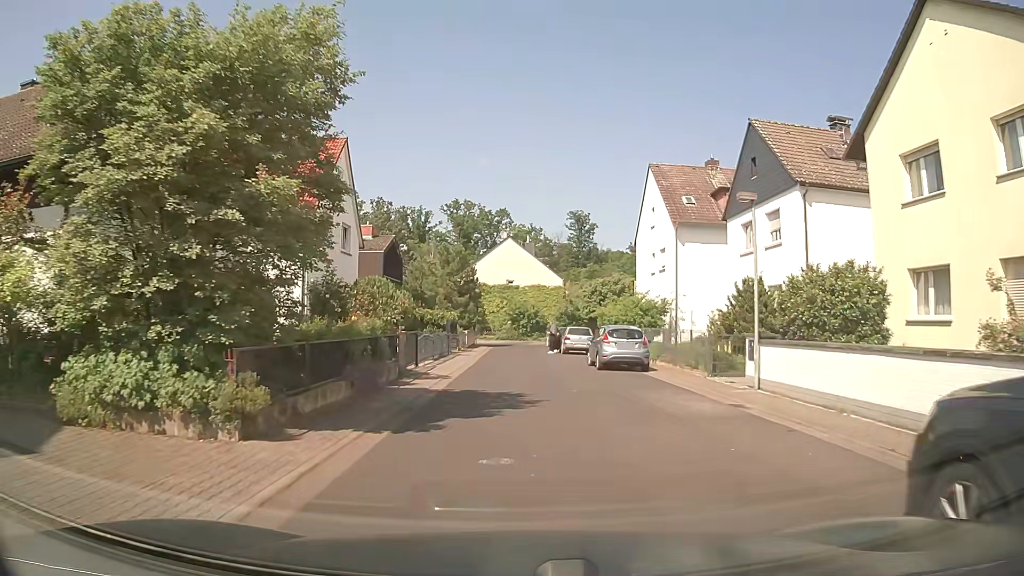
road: residential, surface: asphalt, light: Day
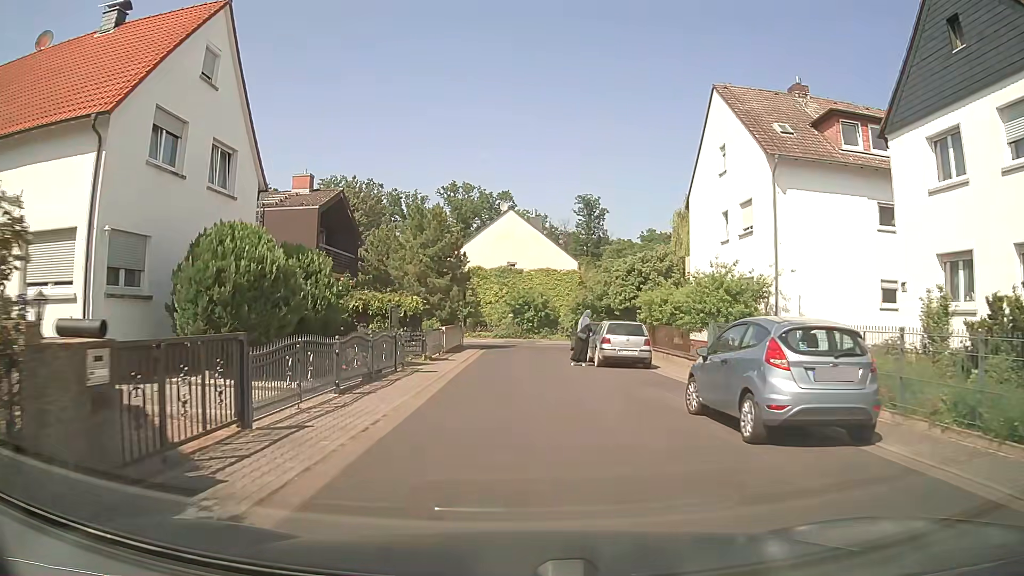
(0.0, +14.3) m; 0°
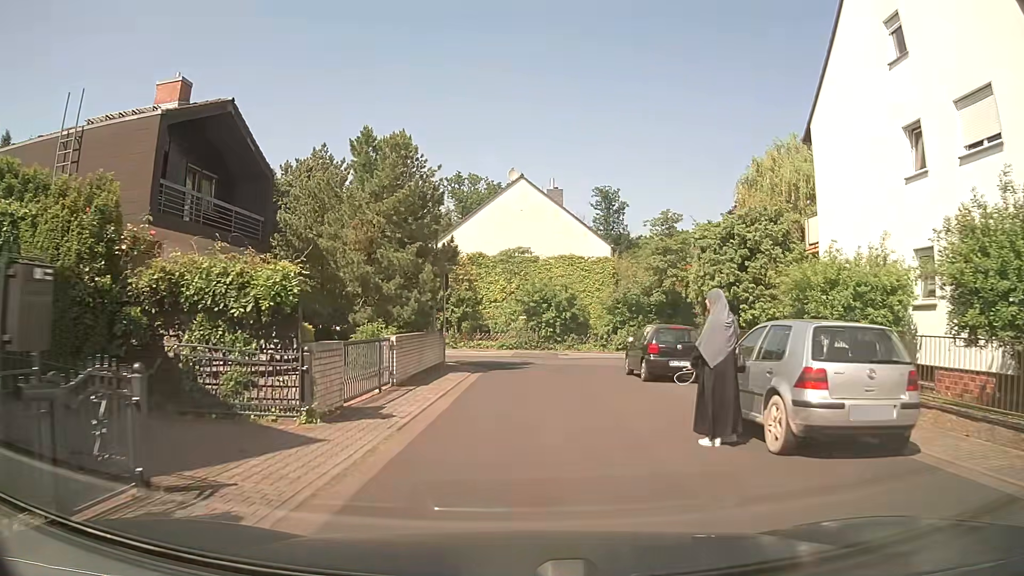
(-0.3, +13.8) m; -1°
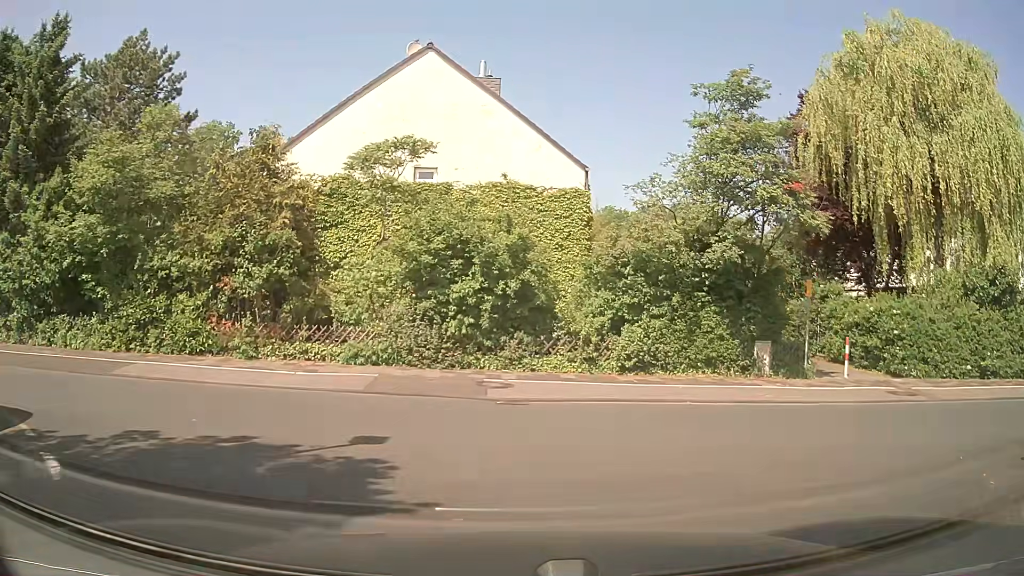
(+0.4, +19.0) m; +5°
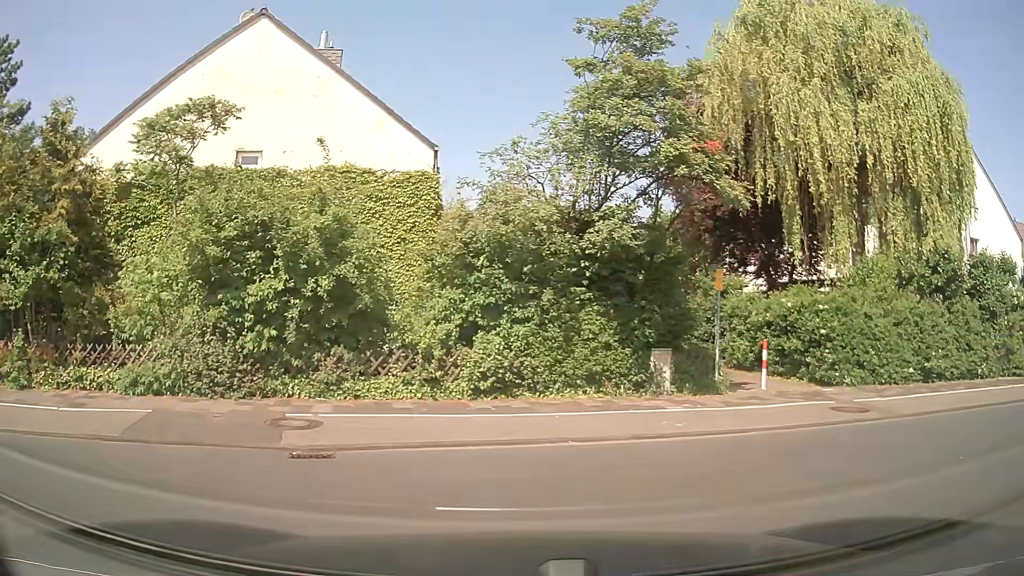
(+0.4, +3.4) m; +12°
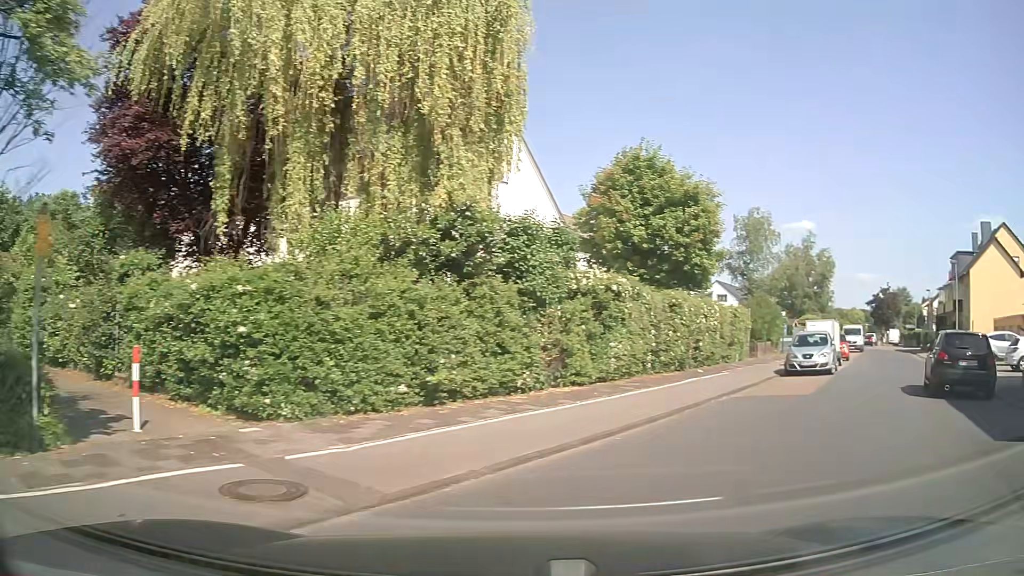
(+2.7, +6.2) m; +44°
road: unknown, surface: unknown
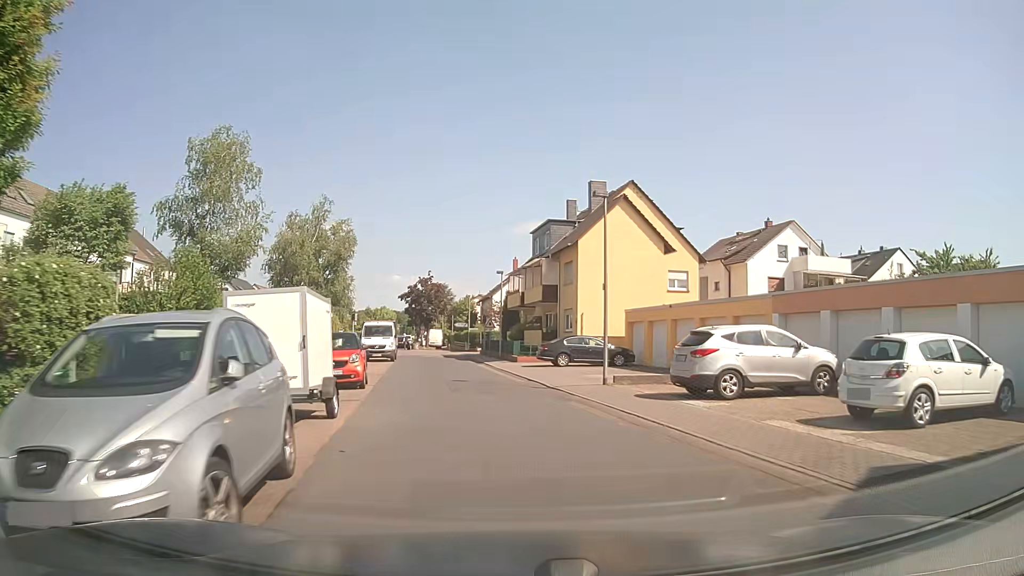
(+9.2, +18.8) m; +40°
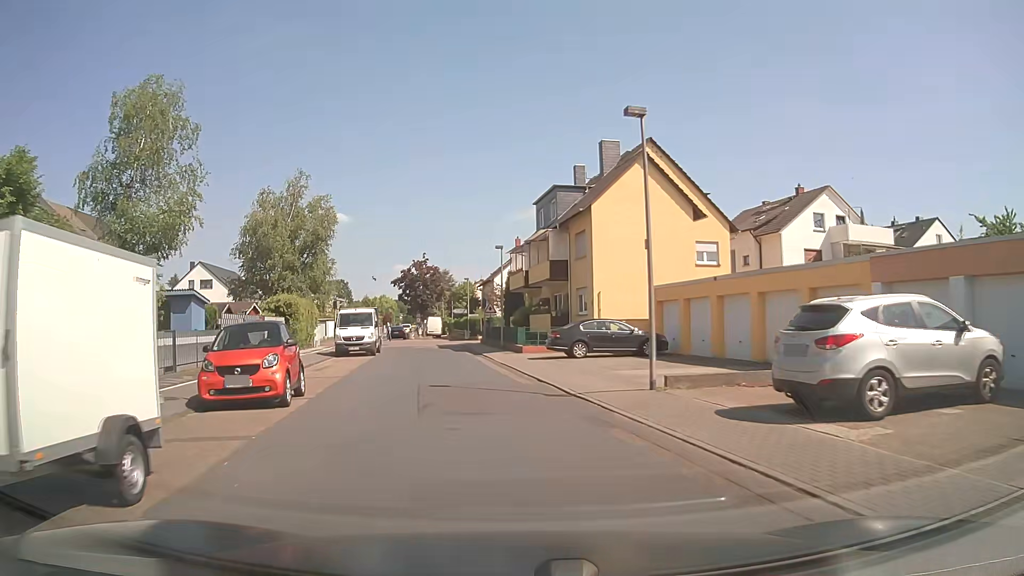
(0.0, +6.6) m; 0°
(-1, +10) (-2, +20) (-3, +30) (-5, +40) (-7, +49) (-11, +58) (-13, +68) (-14, +78) (-16, +88) (-17, +98) m
